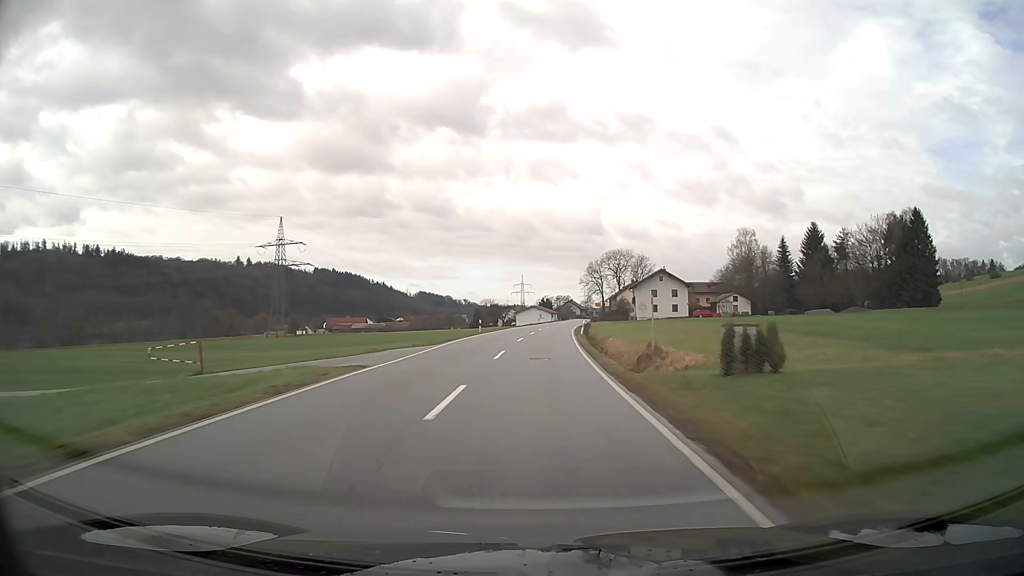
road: secondary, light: Day
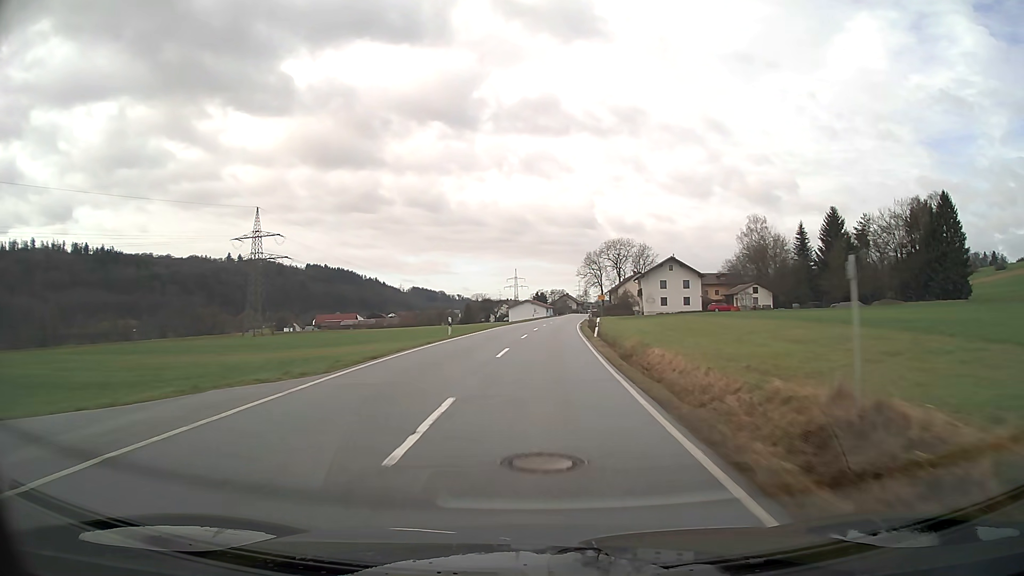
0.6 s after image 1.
(+0.1, +13.8) m; +1°
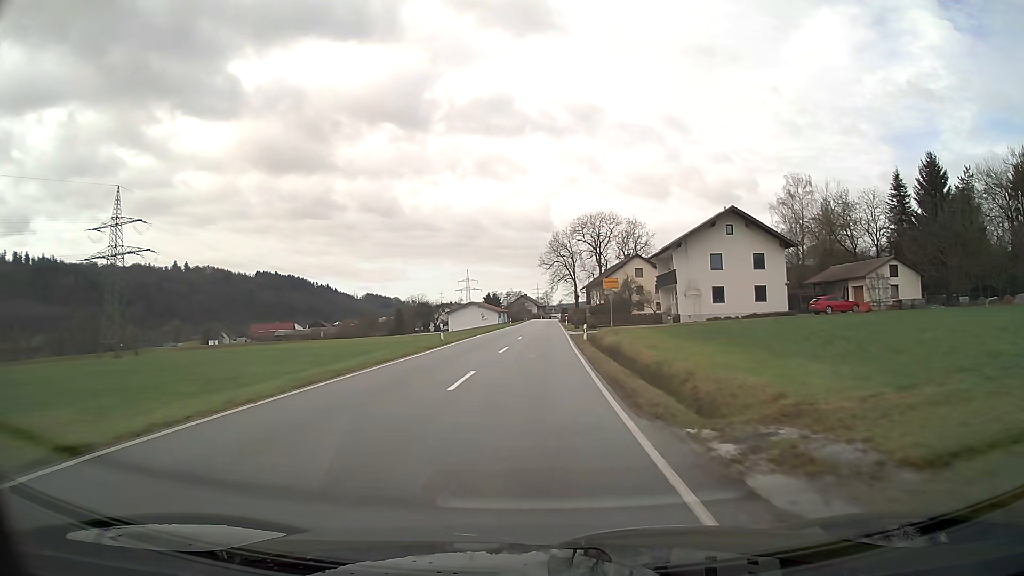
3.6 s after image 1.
(+2.0, +53.1) m; +3°
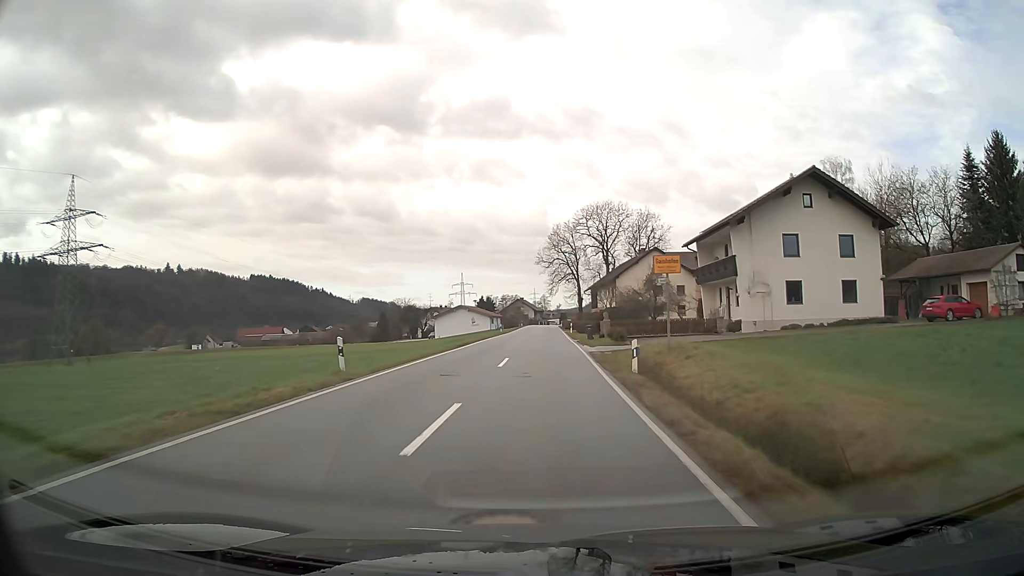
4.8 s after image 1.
(0.0, +17.4) m; 0°
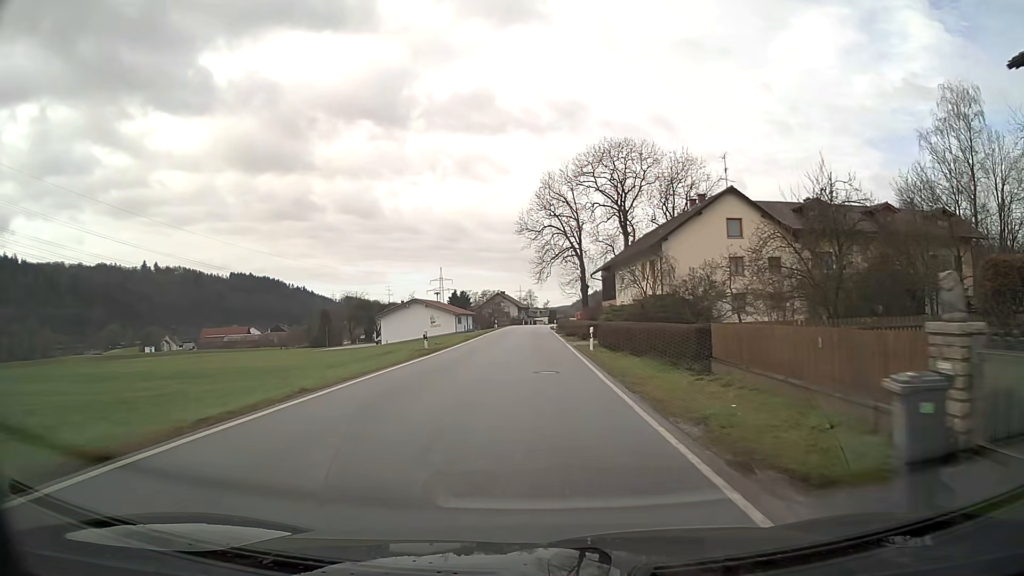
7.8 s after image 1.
(+0.5, +38.5) m; +1°
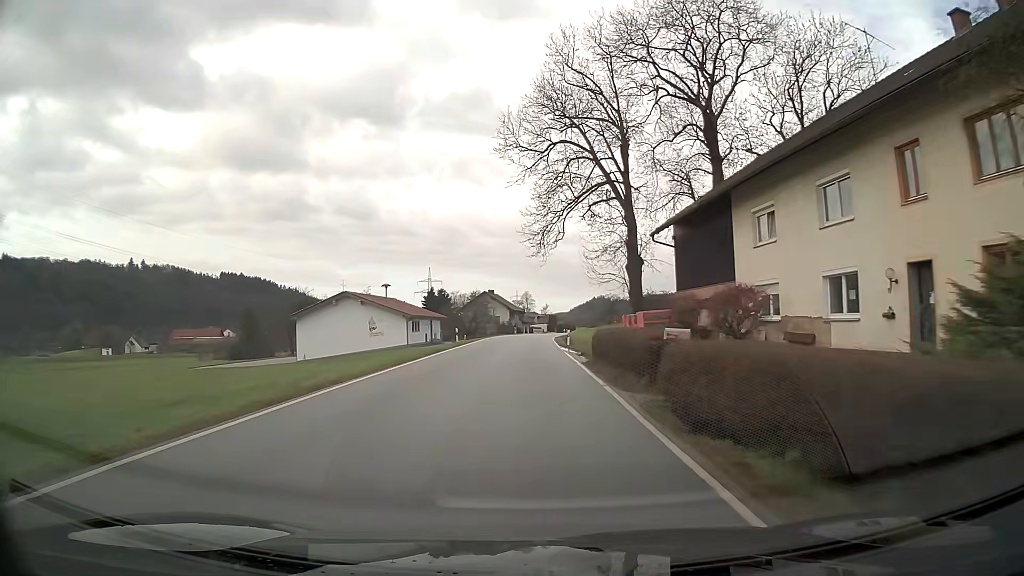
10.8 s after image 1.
(+0.1, +37.8) m; 0°
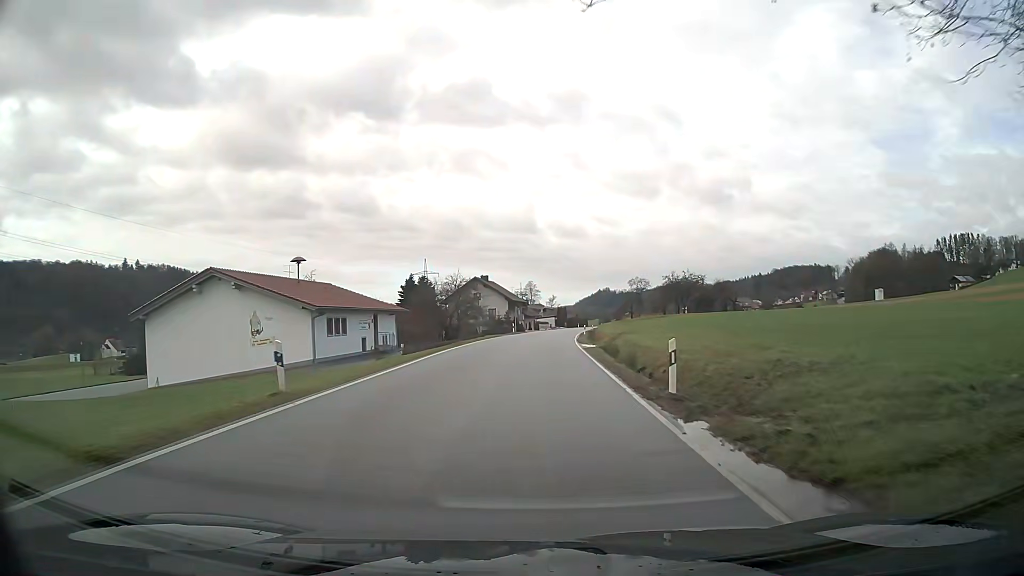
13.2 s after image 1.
(-0.2, +30.5) m; 0°
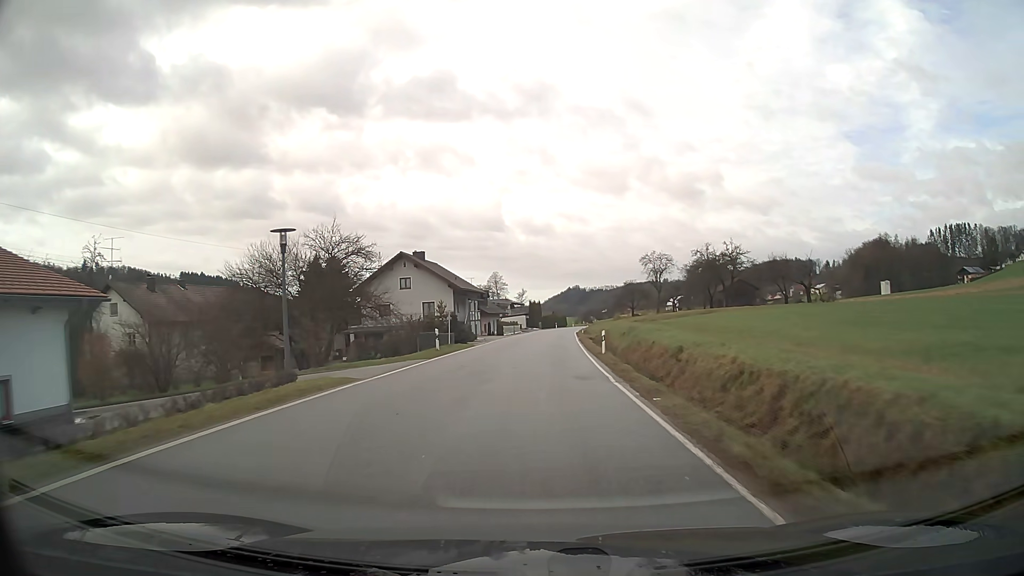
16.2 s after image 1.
(+0.8, +38.7) m; +3°
